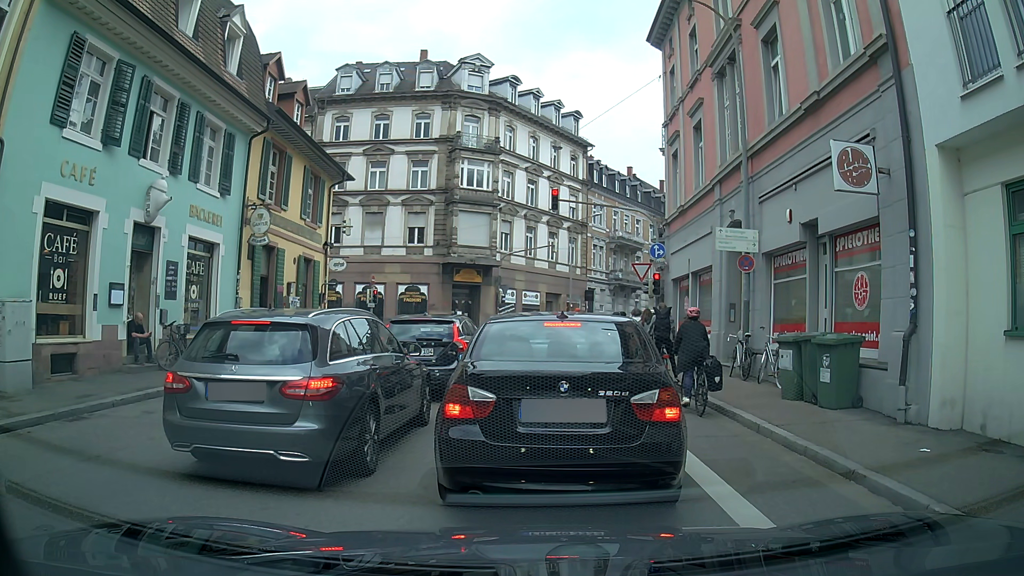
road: unclassified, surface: asphalt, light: Day
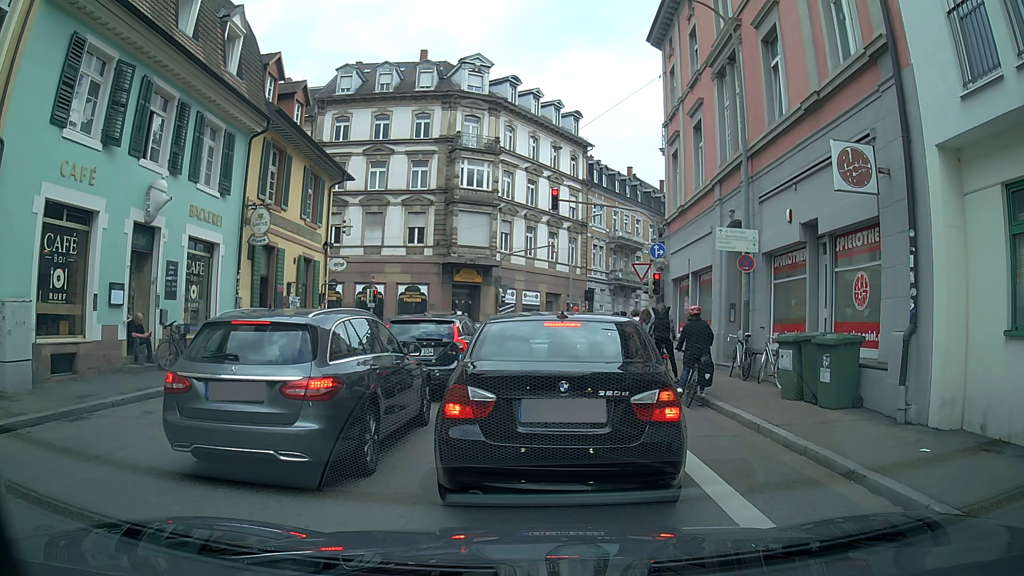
(0.0, 0.0) m; 0°
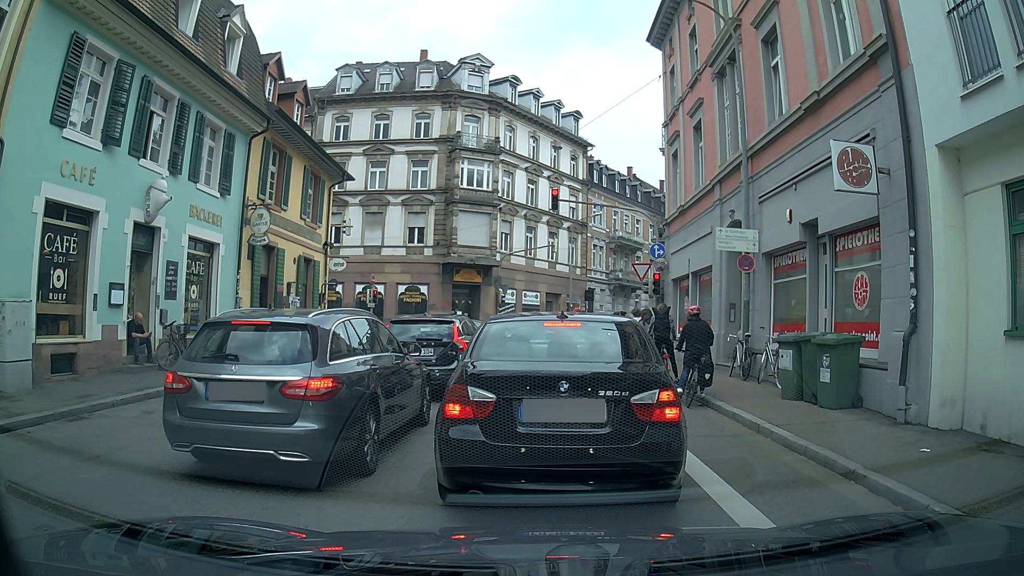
(0.0, 0.0) m; 0°
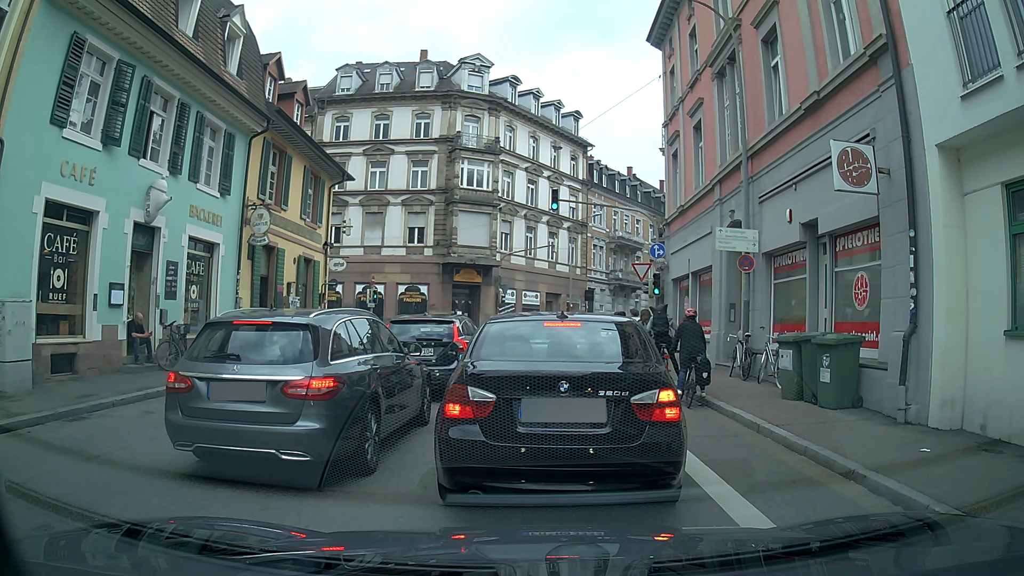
(0.0, 0.0) m; 0°
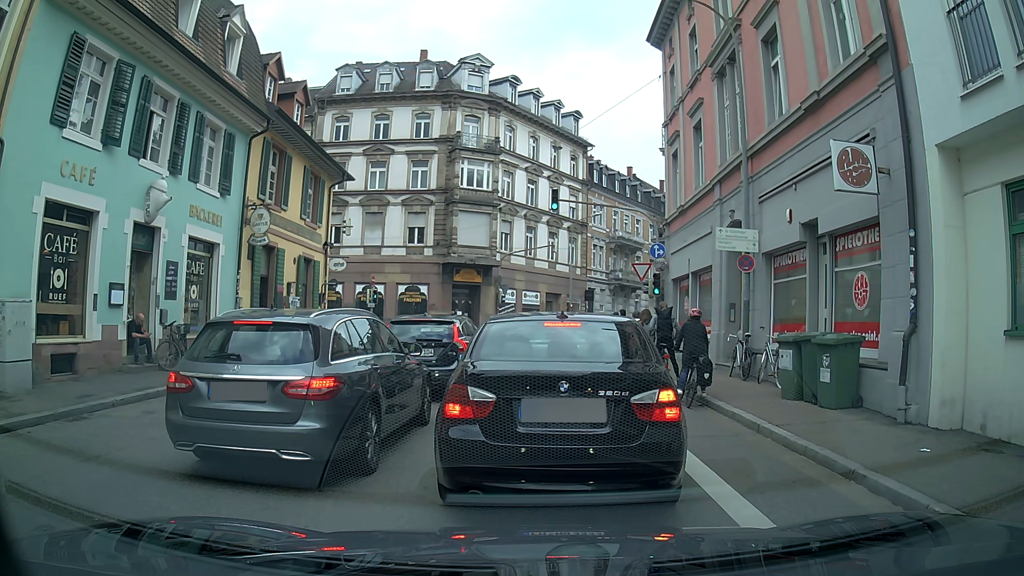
(0.0, 0.0) m; 0°
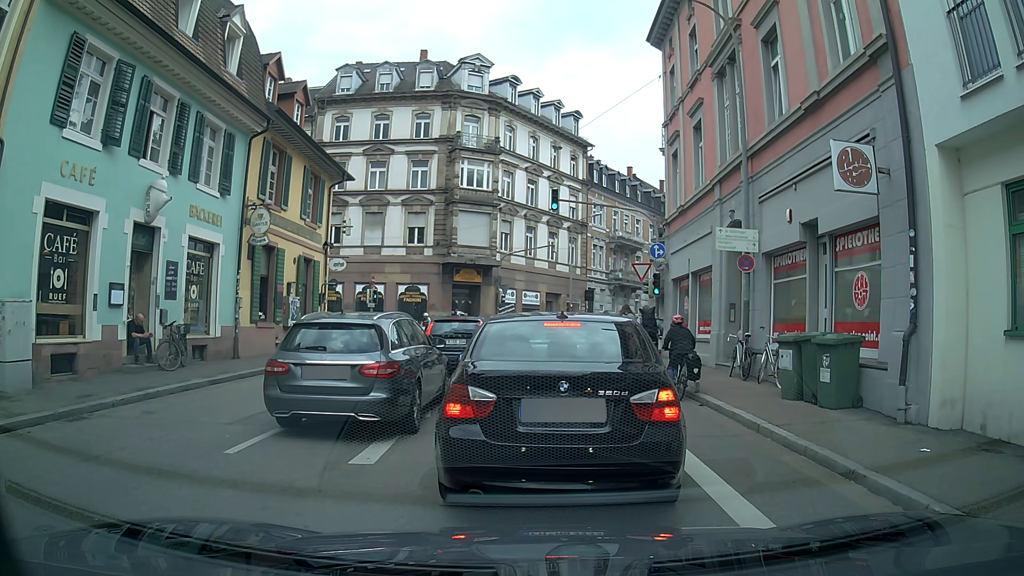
(0.0, 0.0) m; 0°
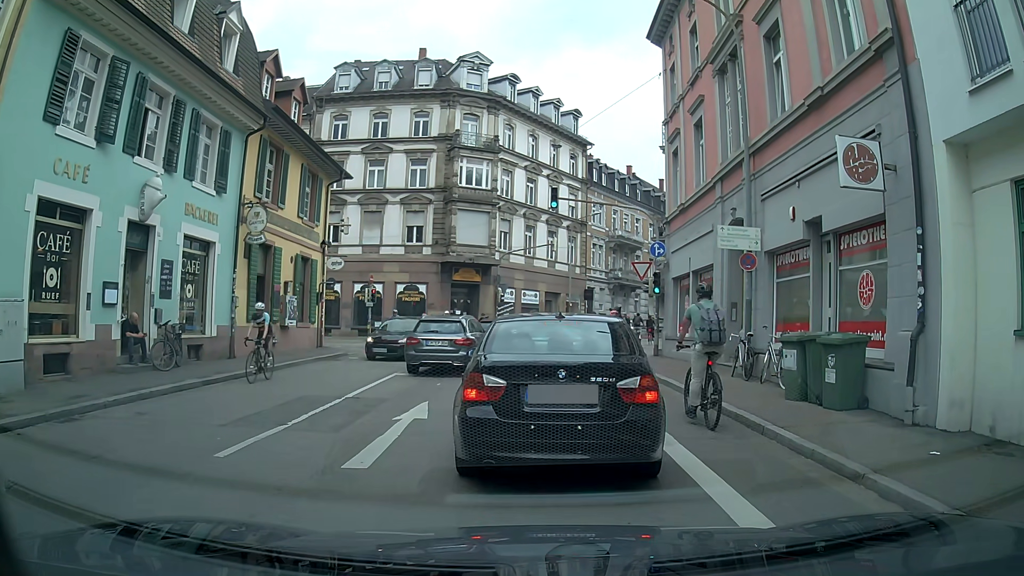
(0.0, +0.2) m; 0°
